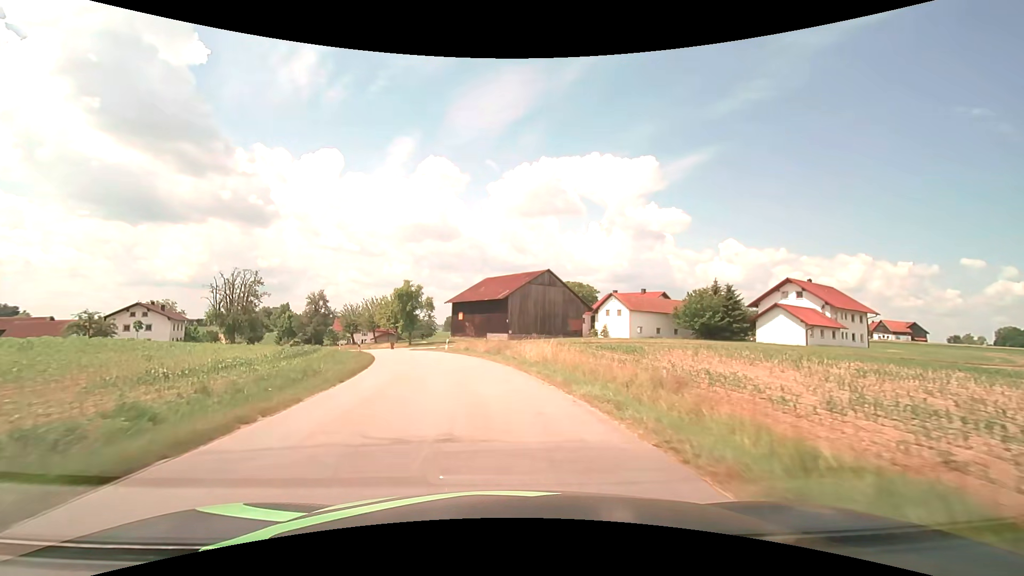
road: tertiary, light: Day
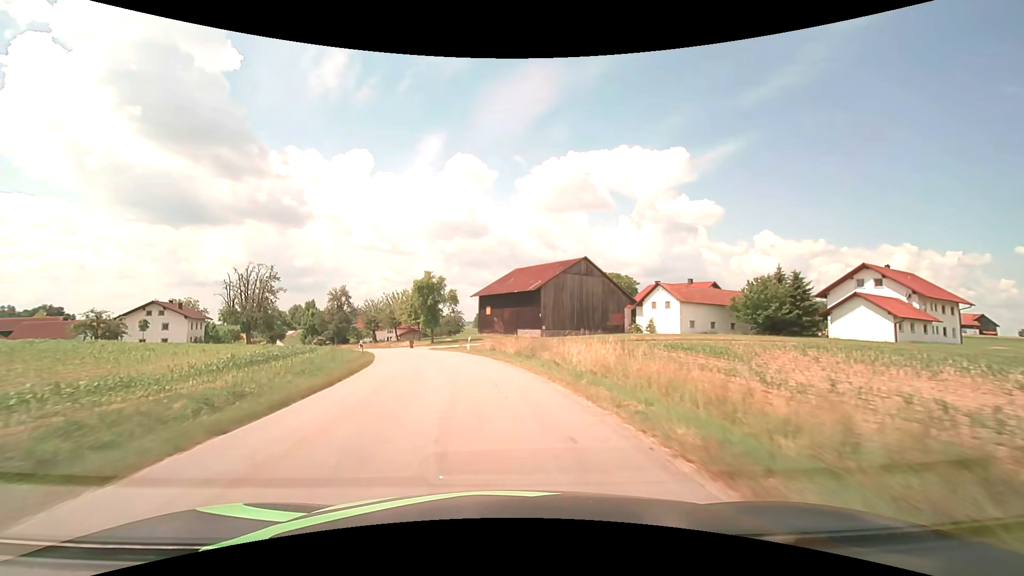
(-0.2, +8.0) m; -3°
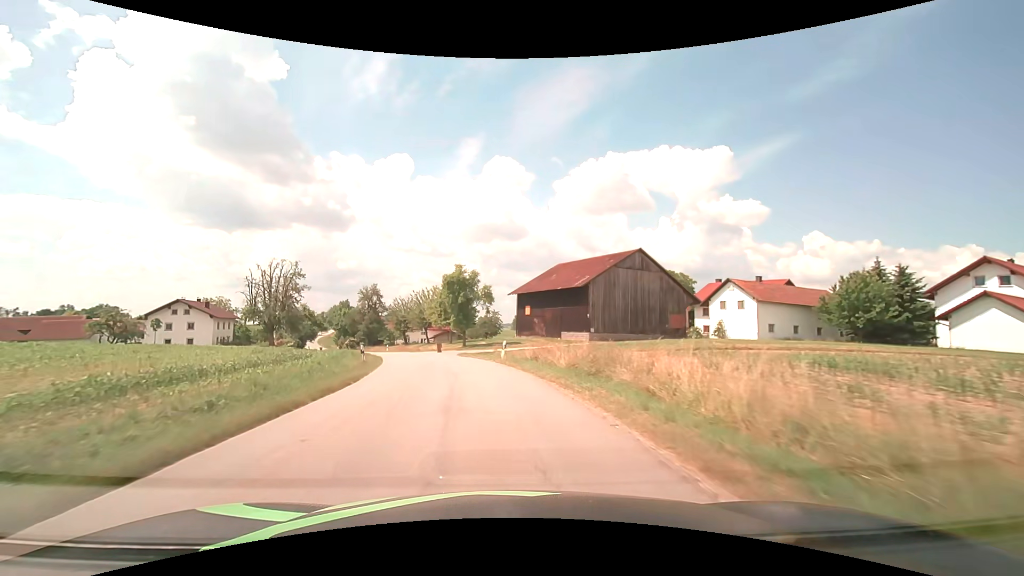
(-0.3, +8.5) m; -4°
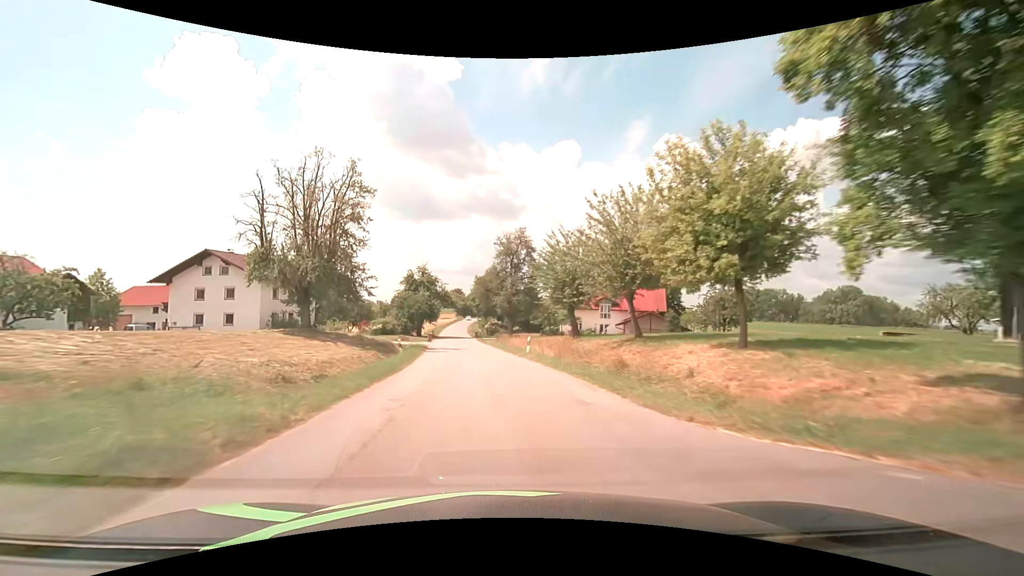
(-9.4, +47.5) m; -20°
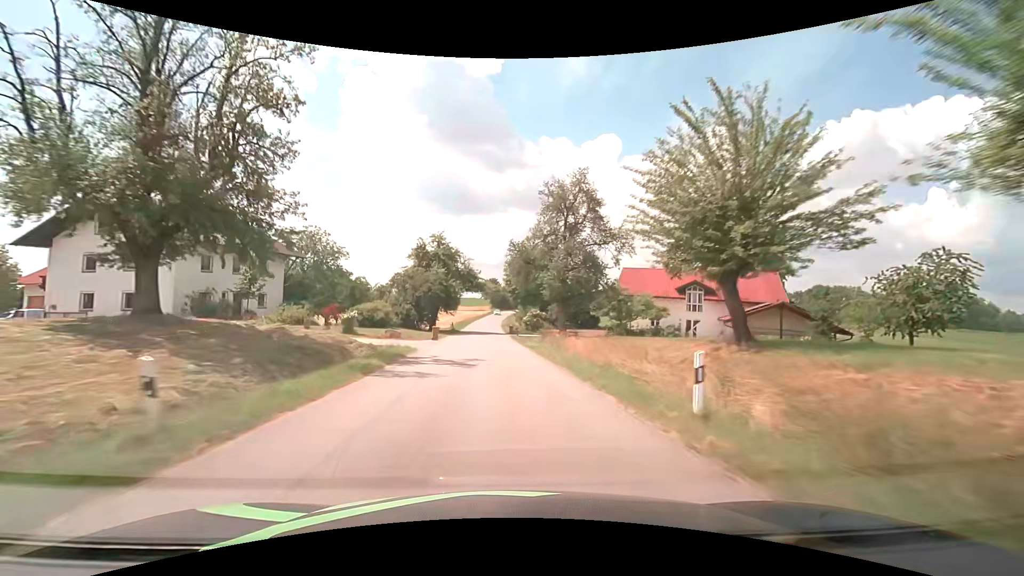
(-1.0, +21.1) m; -5°
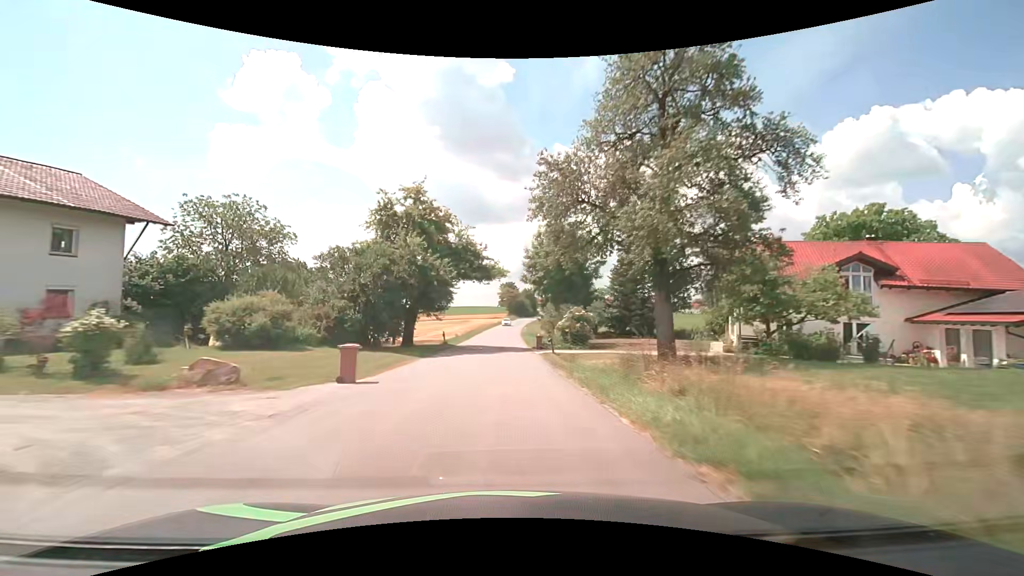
(-0.4, +21.8) m; -2°
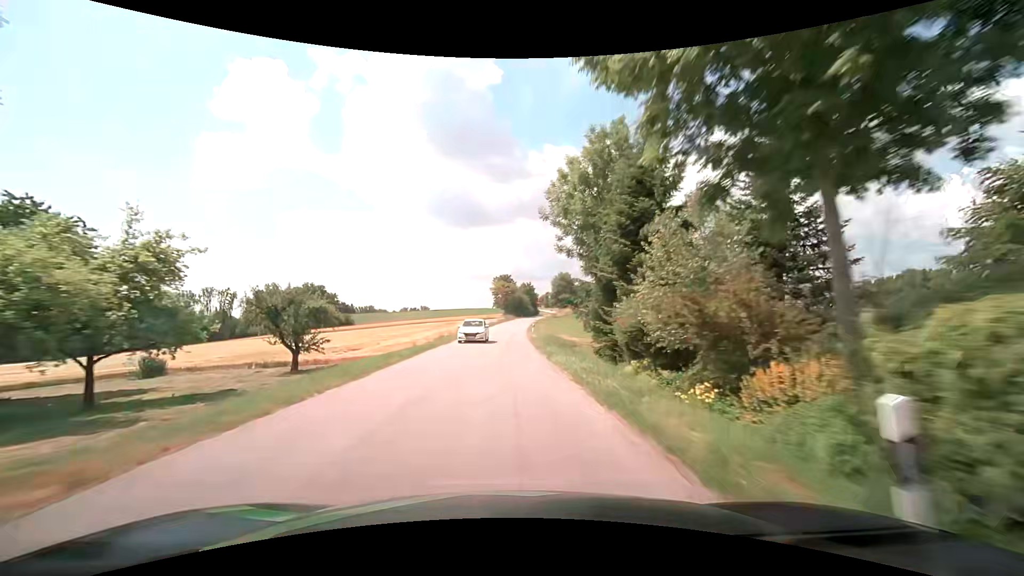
(0.0, +33.5) m; 0°
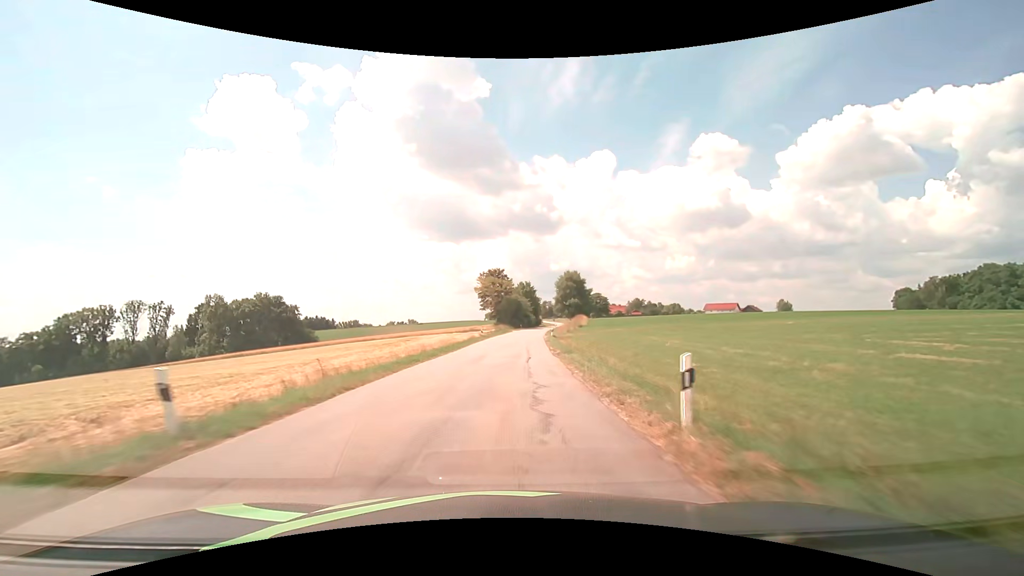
(+0.3, +45.0) m; +1°
(0, +10) (0, +20) (+1, +30) (+1, +40) (+2, +50) (+3, +60) (+3, +70) (+4, +80) (+6, +90) (+7, +100) m
